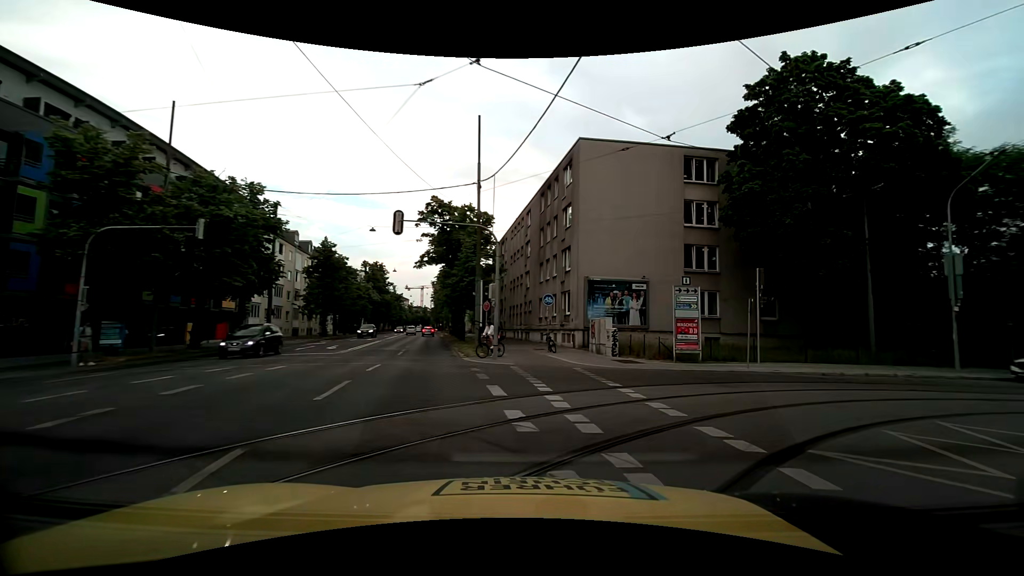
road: primary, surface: asphalt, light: Day
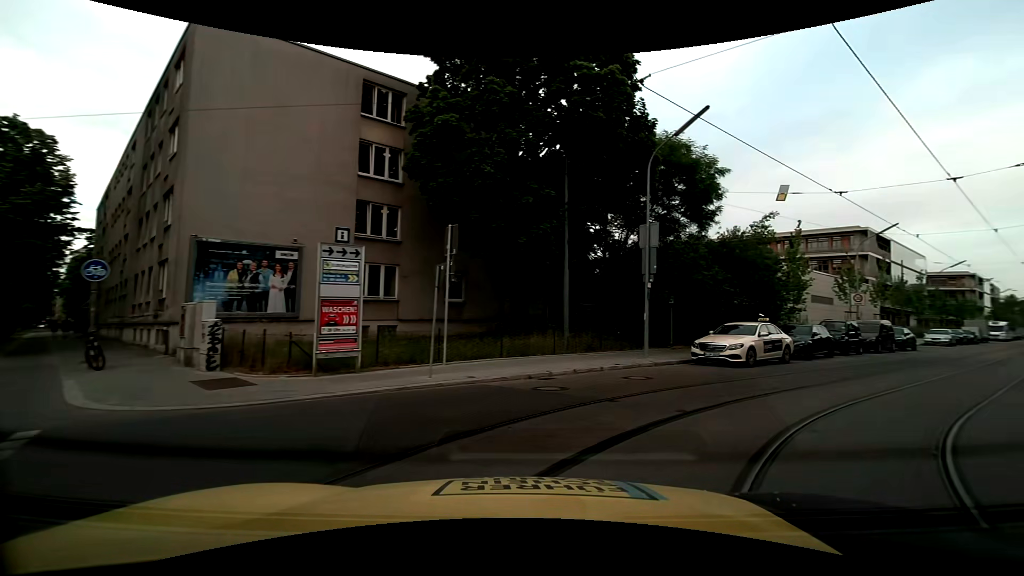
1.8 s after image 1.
(+1.9, +8.6) m; +31°
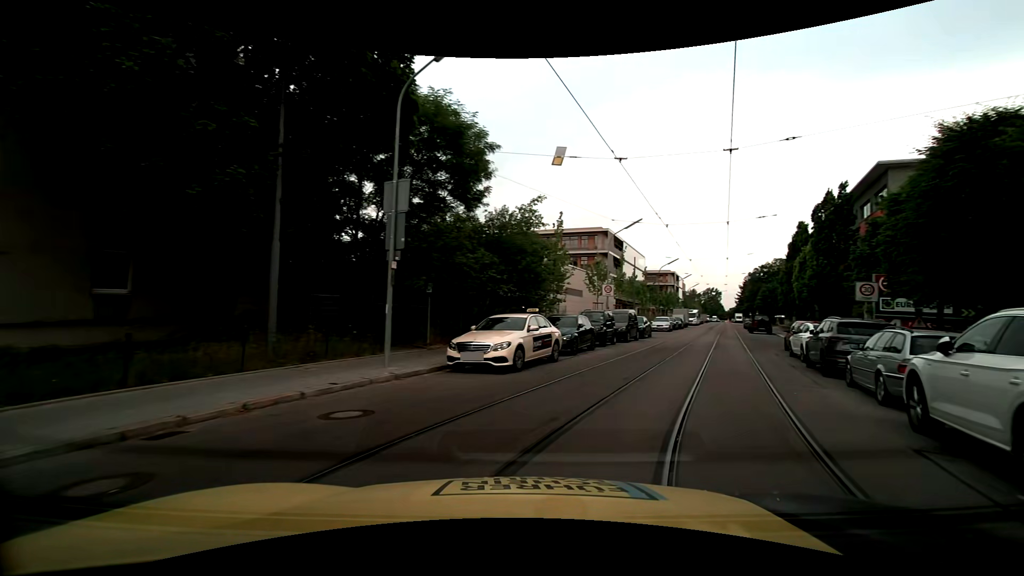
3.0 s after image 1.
(+1.1, +5.1) m; +27°
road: residential
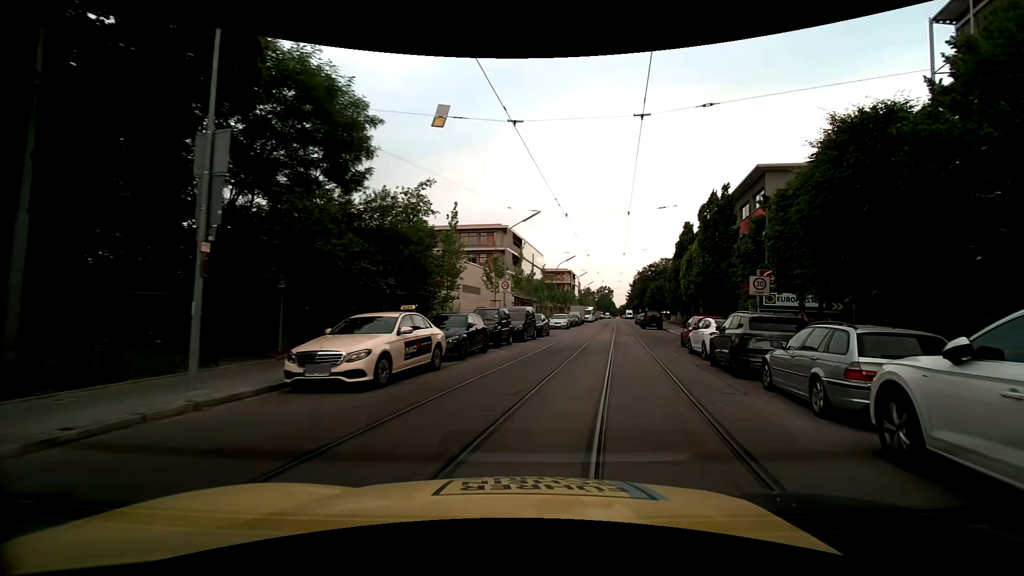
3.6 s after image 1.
(+0.2, +2.7) m; +9°
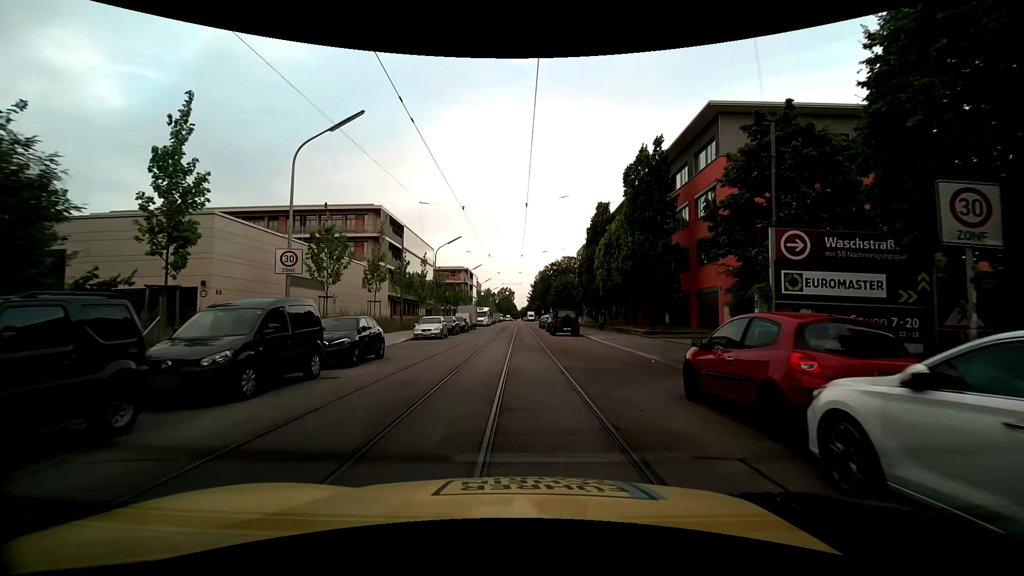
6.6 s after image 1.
(+3.2, +16.2) m; +13°
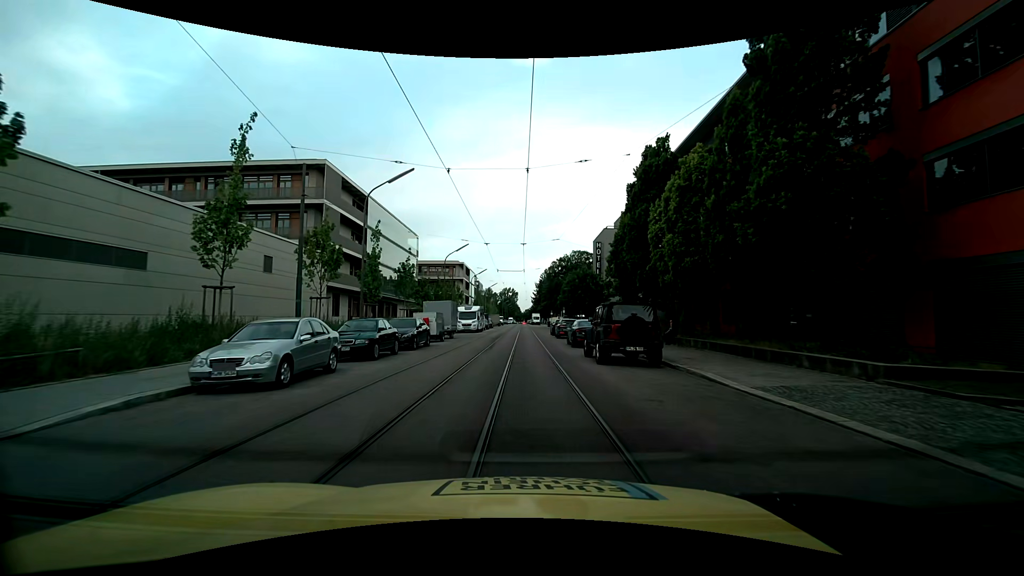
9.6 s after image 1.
(-0.2, +20.7) m; -1°
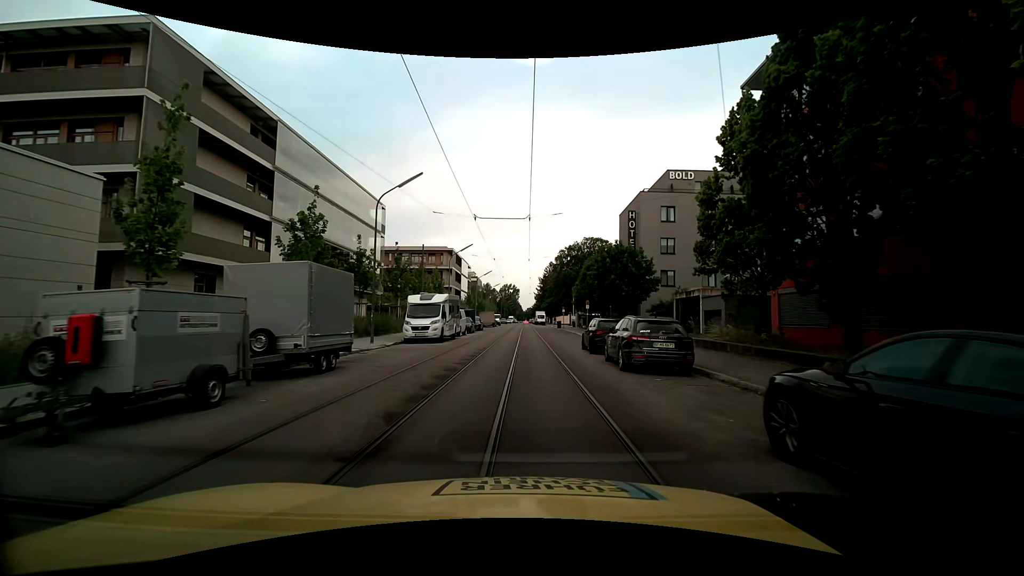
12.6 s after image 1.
(+0.1, +22.8) m; -1°
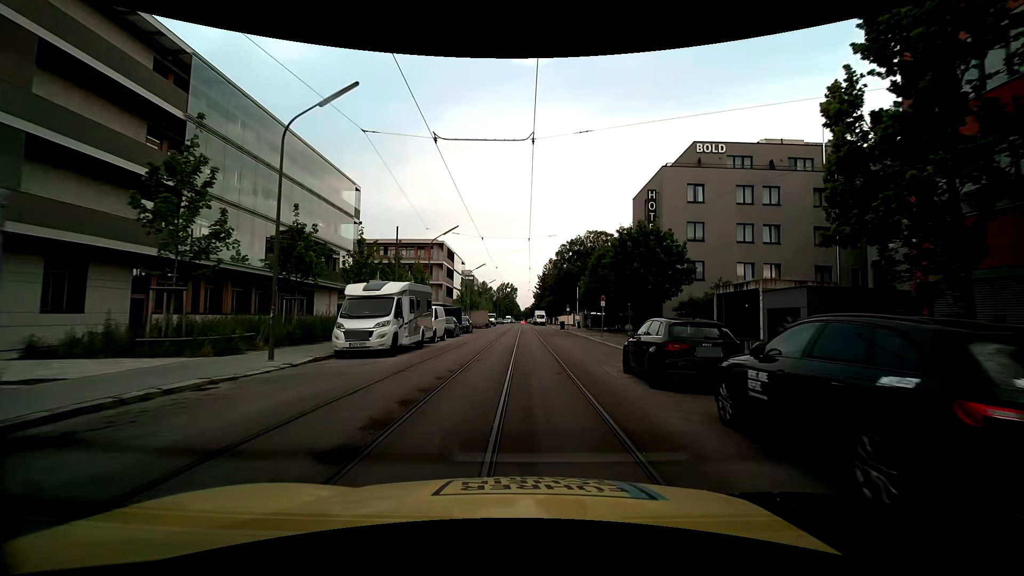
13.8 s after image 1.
(+0.1, +9.5) m; +1°
(0, +10) (0, +20) (0, +30) (0, +40) (0, +50) (+1, +60) (+1, +70) (+1, +80) (+1, +90) (+1, +100) m
